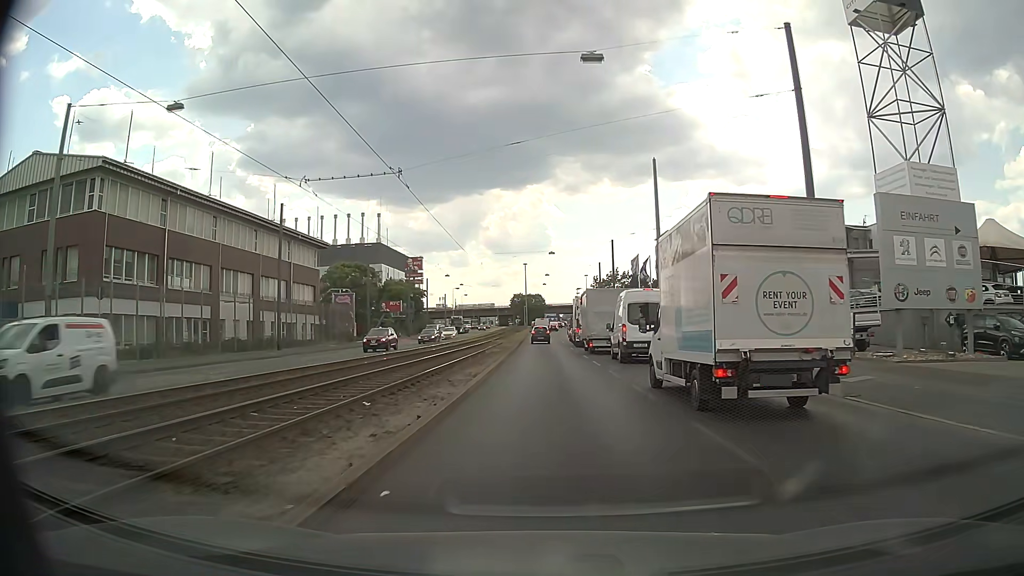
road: primary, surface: asphalt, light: Day
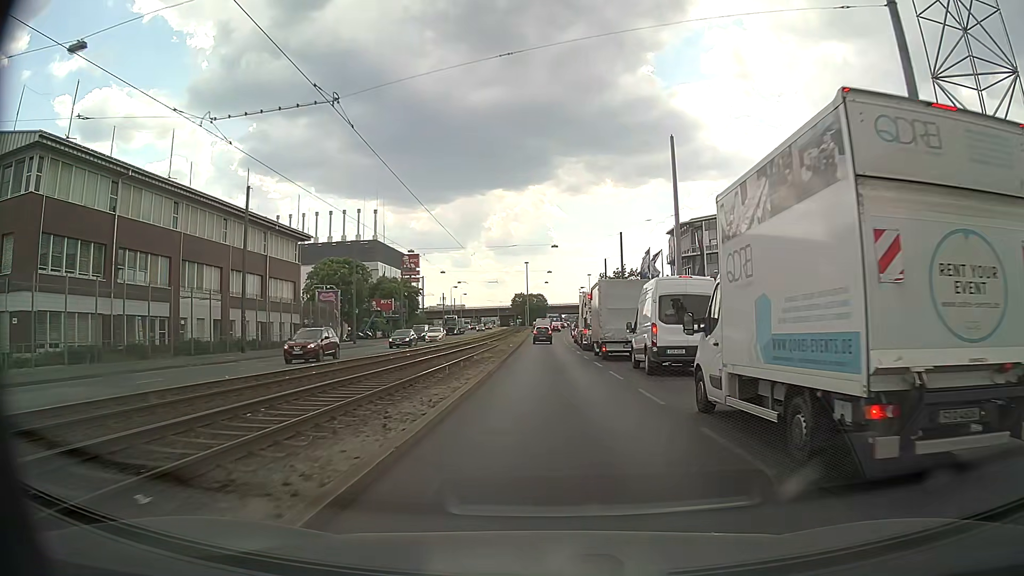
(0.0, +6.5) m; 0°
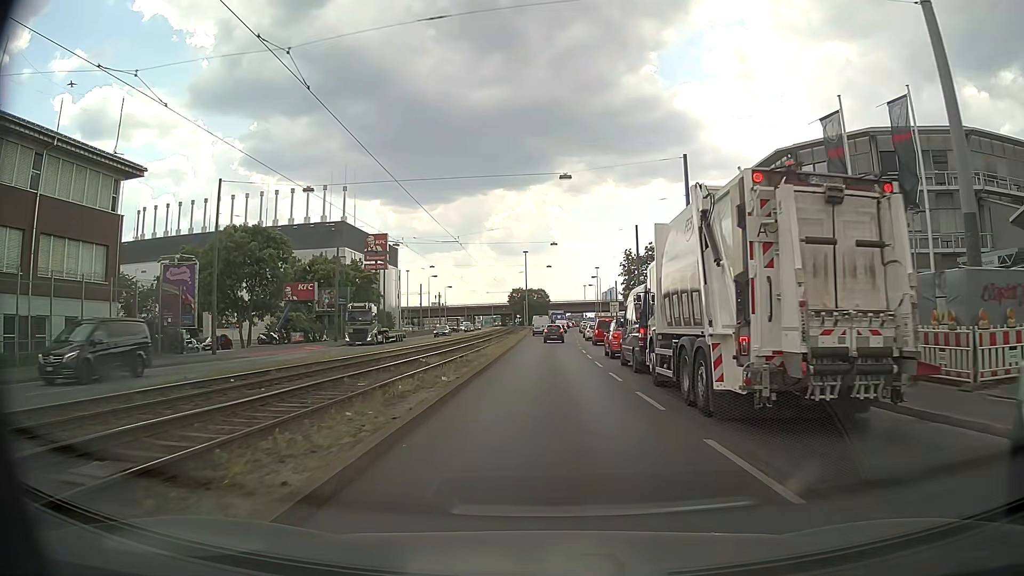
(0.0, +31.2) m; 0°
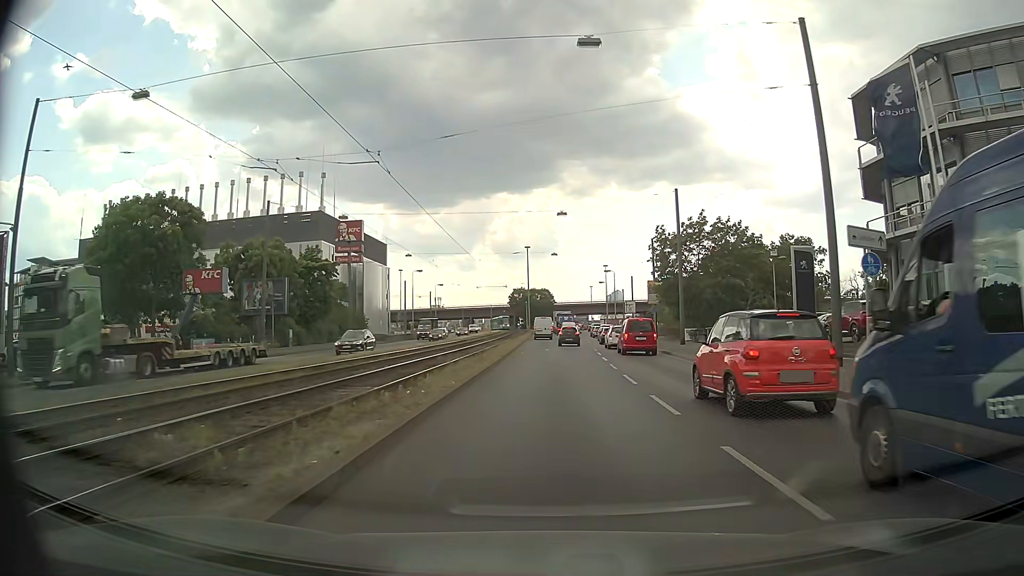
(0.0, +18.4) m; 0°
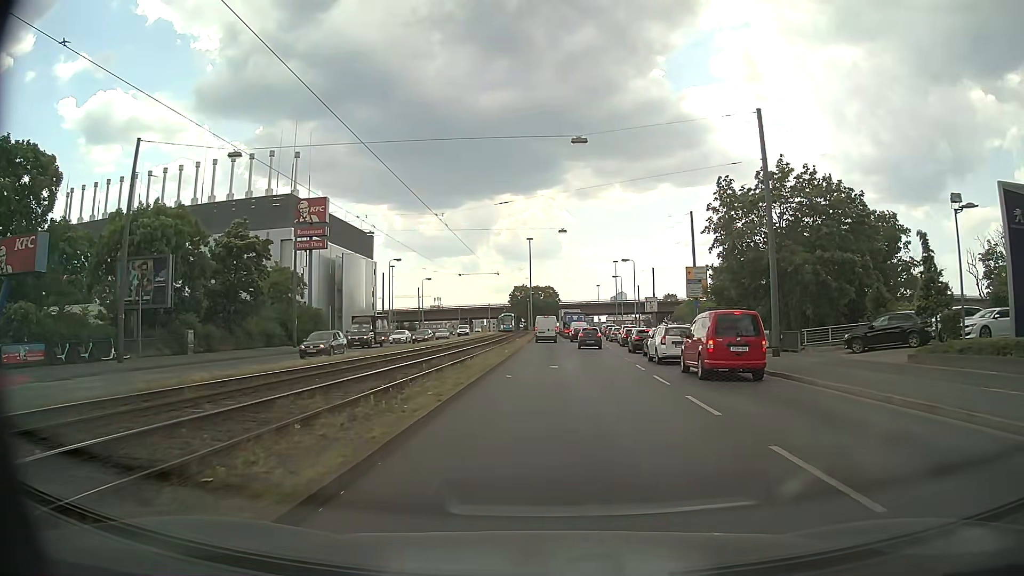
(-0.2, +18.1) m; -1°
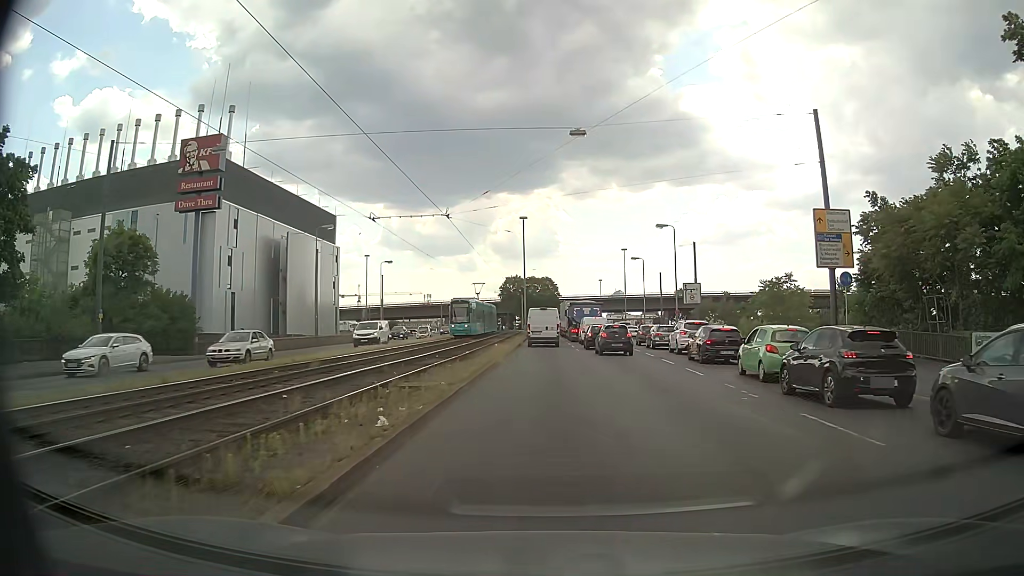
(-0.1, +27.2) m; 0°
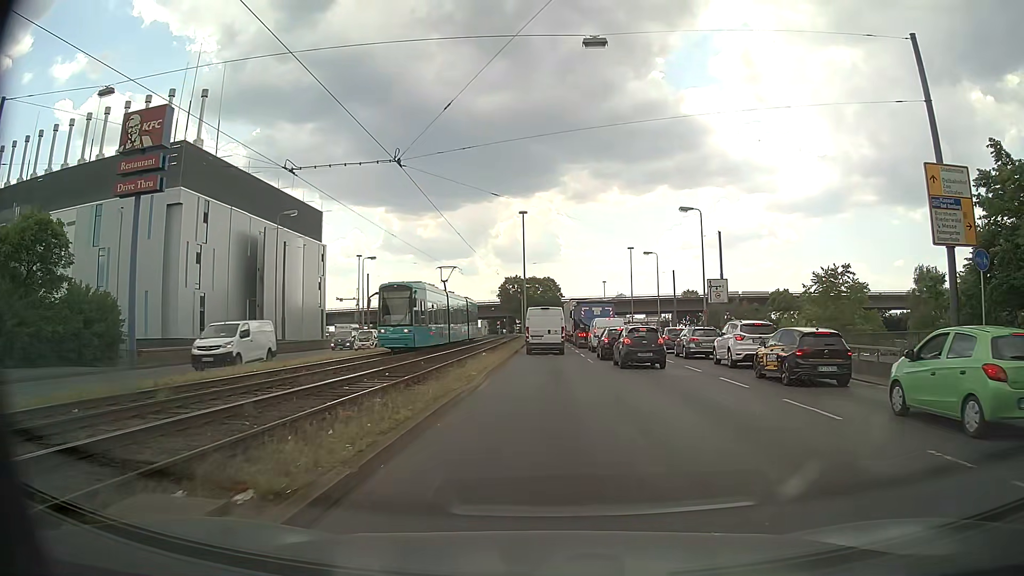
(0.0, +9.3) m; 0°
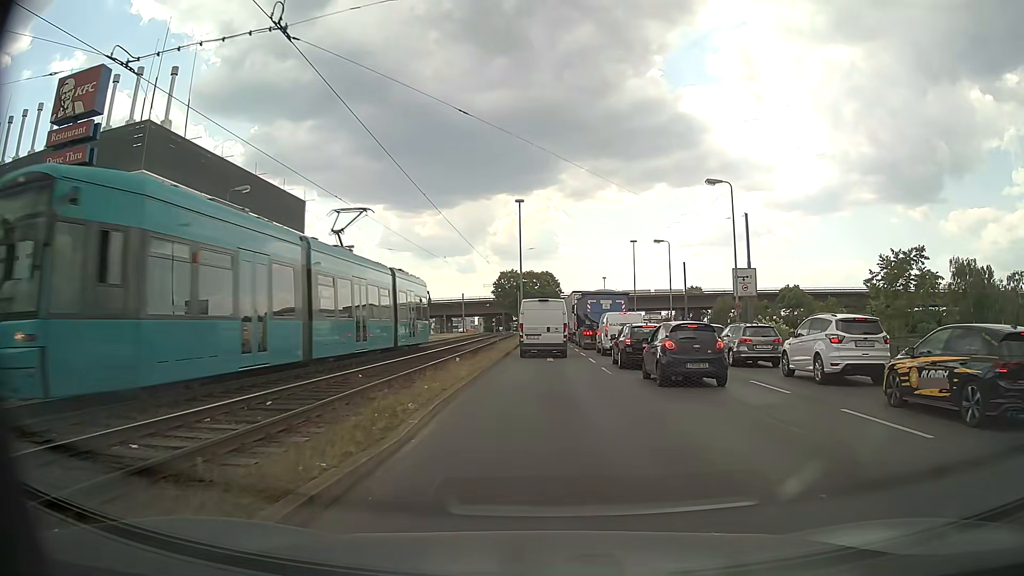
(0.0, +8.3) m; 0°
(0, +10) (0, +20) (0, +30) (0, +40) (0, +50) (0, +60) (0, +70) (0, +80) (0, +90) (0, +100) m
